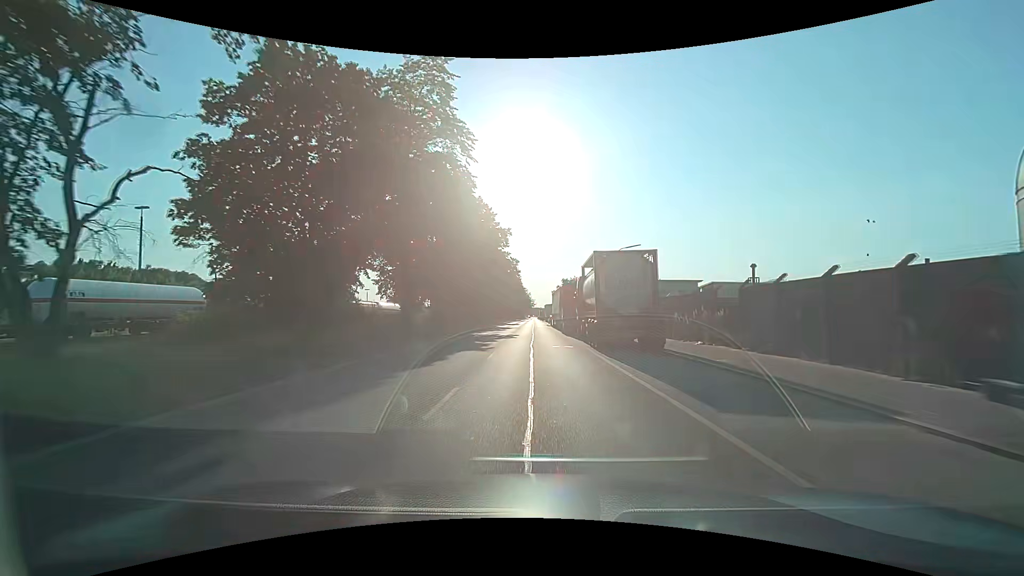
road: secondary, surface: asphalt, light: Day
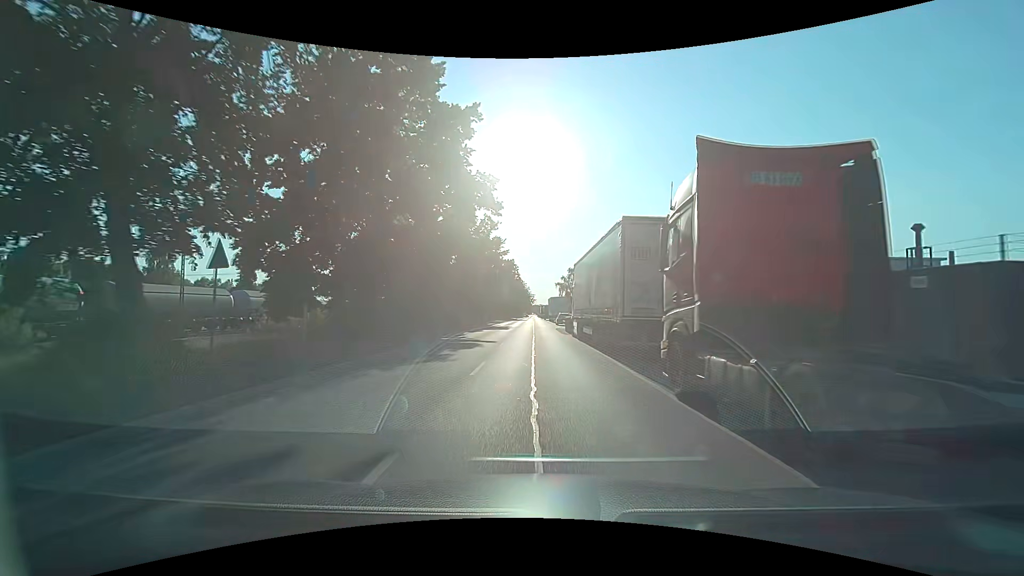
(+0.1, +31.5) m; 0°
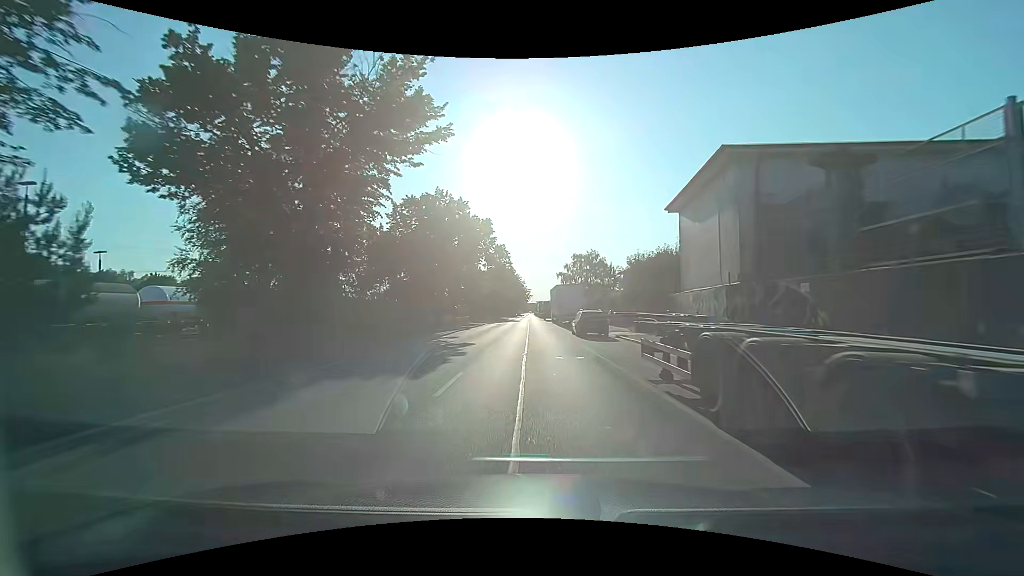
(+0.5, +30.1) m; +1°
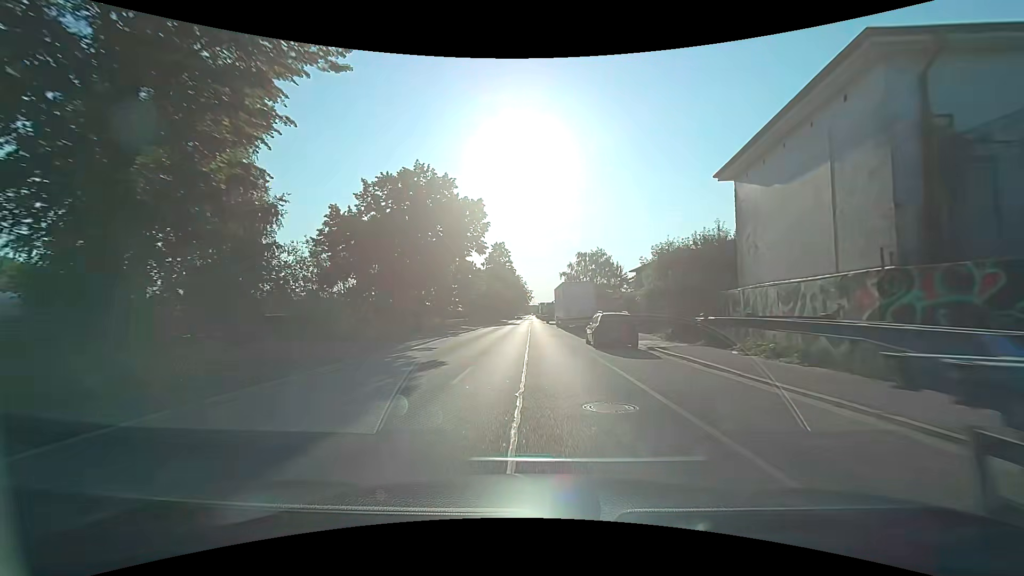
(0.0, +7.2) m; -1°
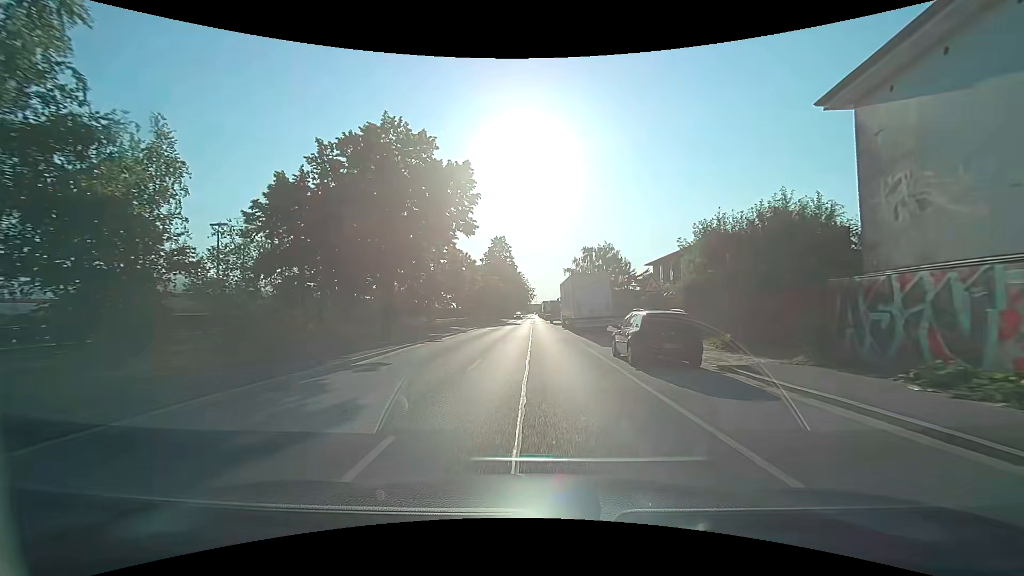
(0.0, +7.2) m; 0°
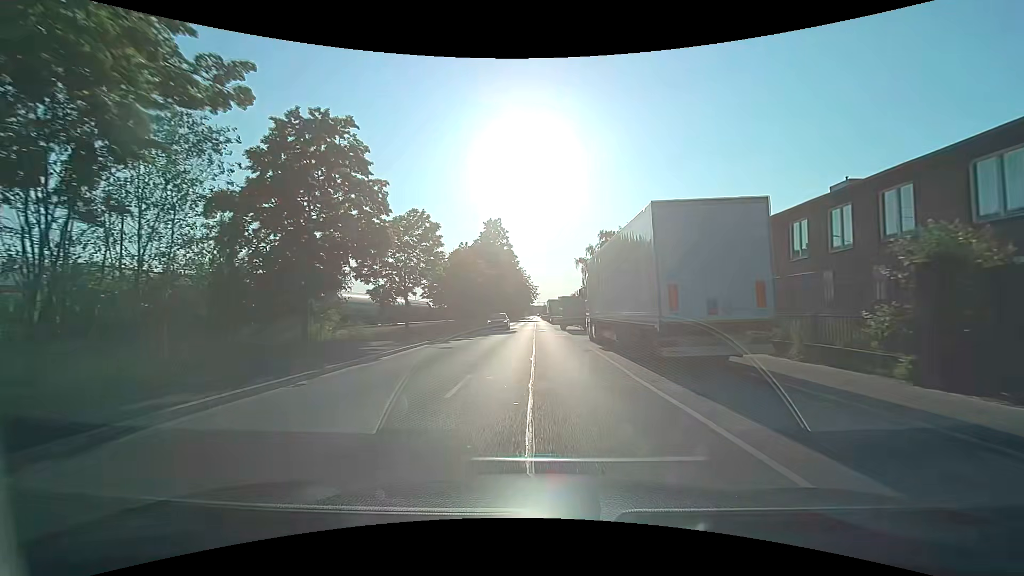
(-0.1, +21.6) m; 0°
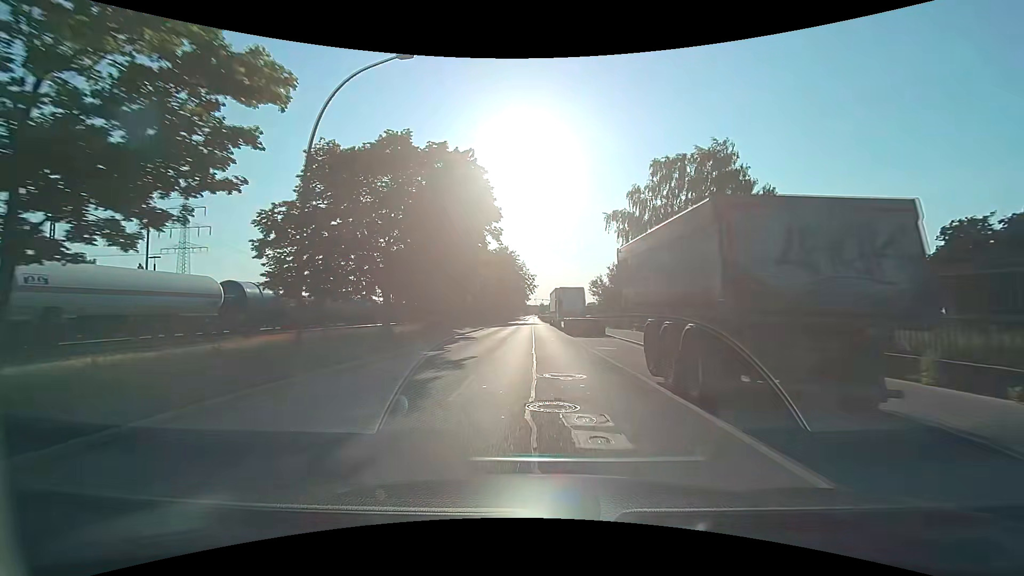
(+0.1, +36.6) m; 0°
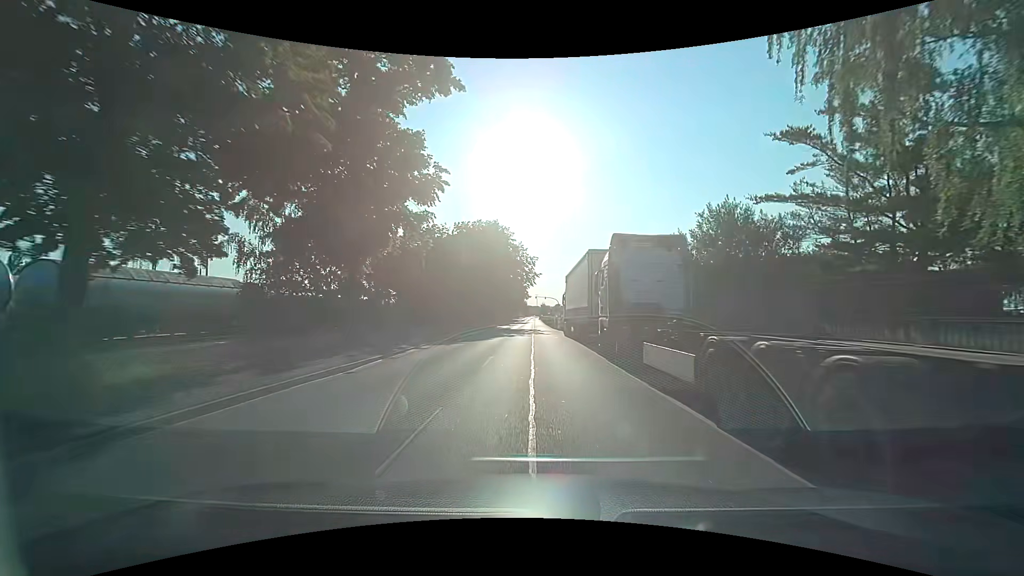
(+0.1, +30.5) m; 0°
(0, +10) (0, +20) (0, +30) (0, +40) (0, +50) (0, +60) (0, +70) (0, +80) (0, +90) (0, +100) m
